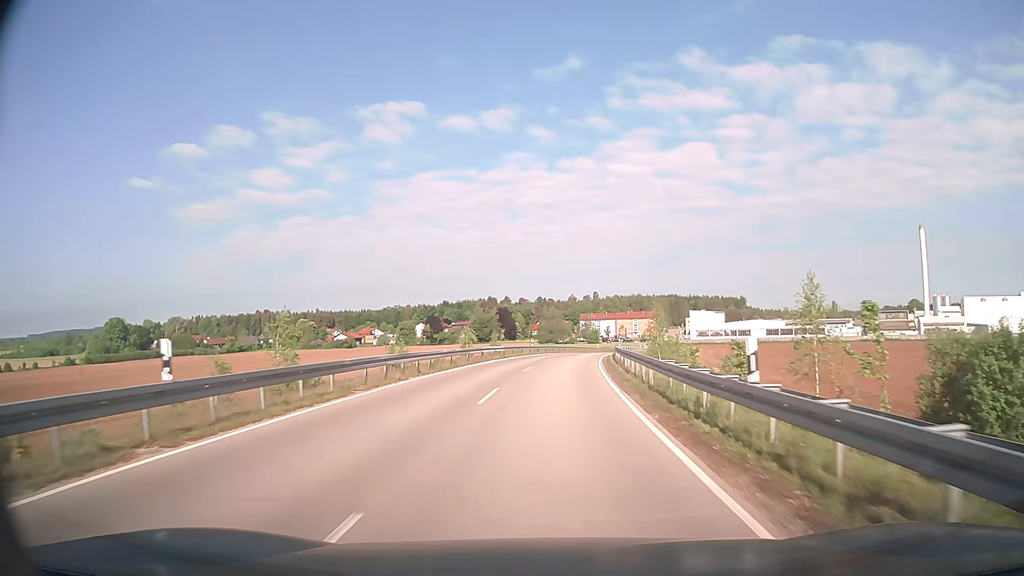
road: unclassified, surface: asphalt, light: Day
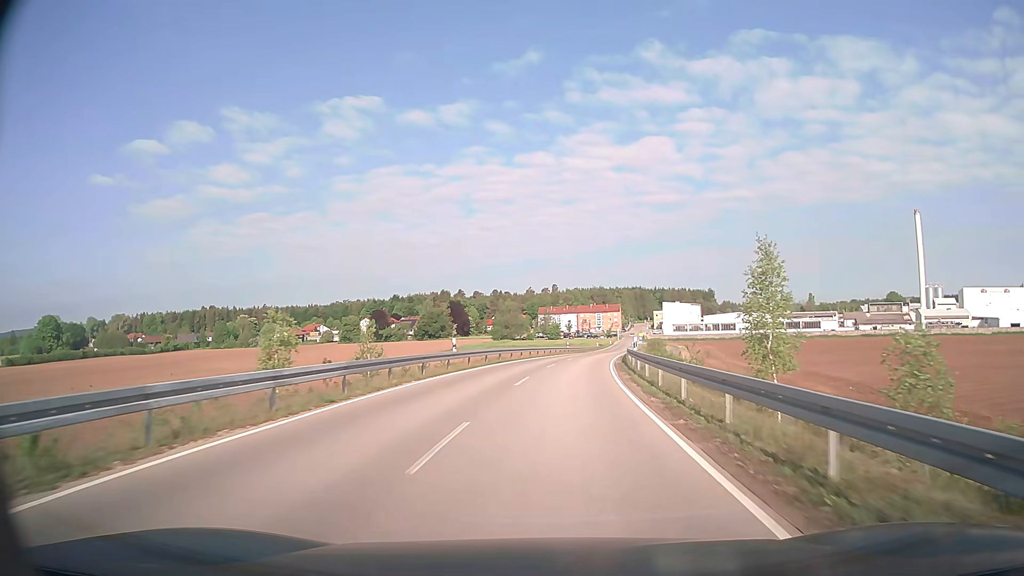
(+0.9, +30.3) m; +4°
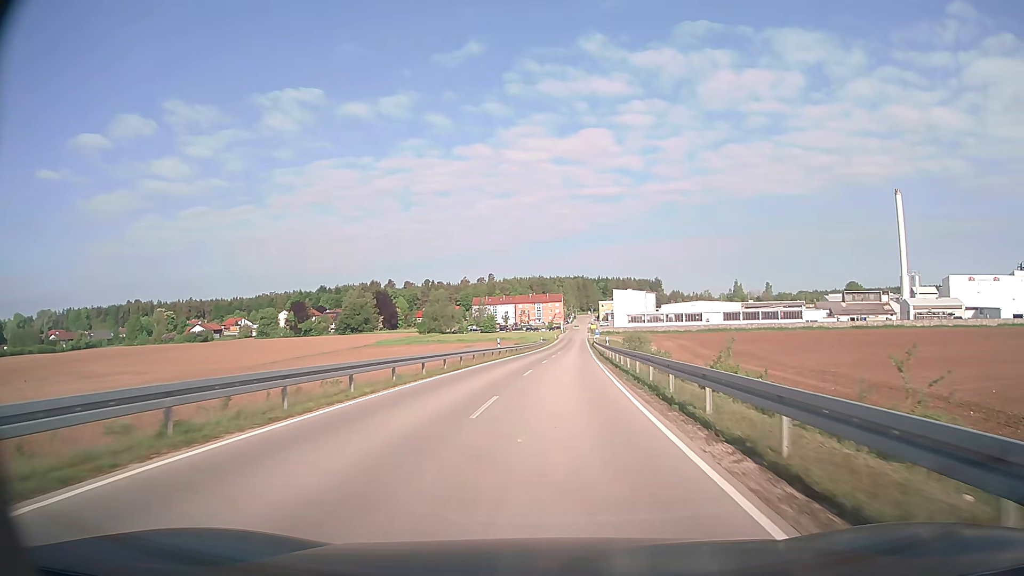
(+1.5, +31.3) m; +5°
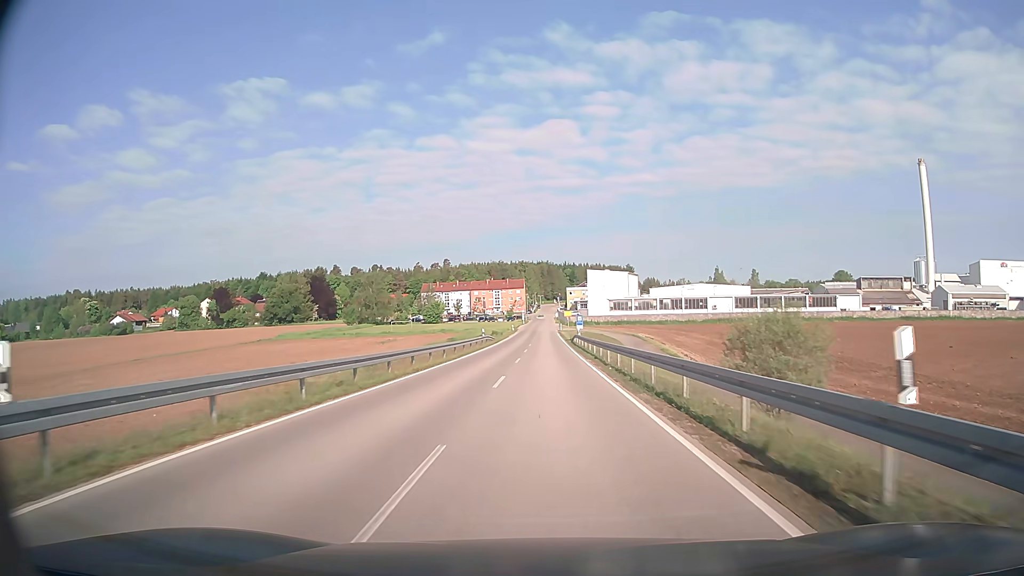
(+1.5, +42.4) m; +3°
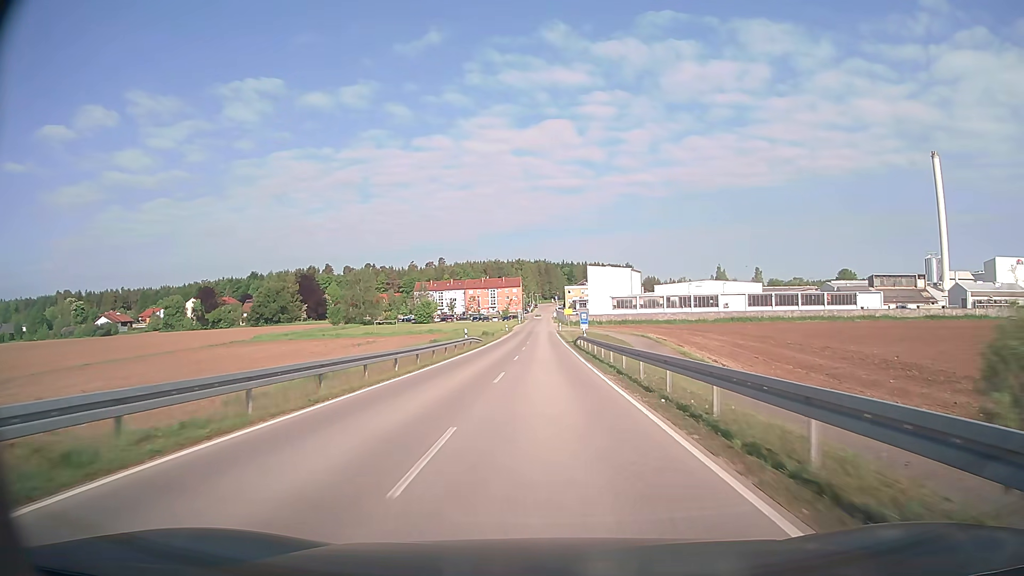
(0.0, +10.4) m; 0°
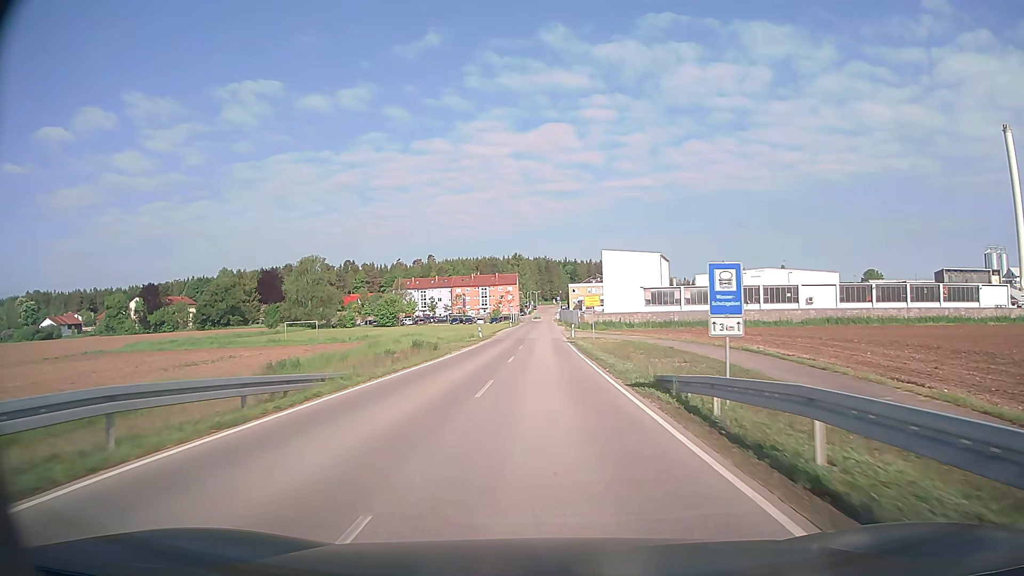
(-0.1, +40.0) m; 0°
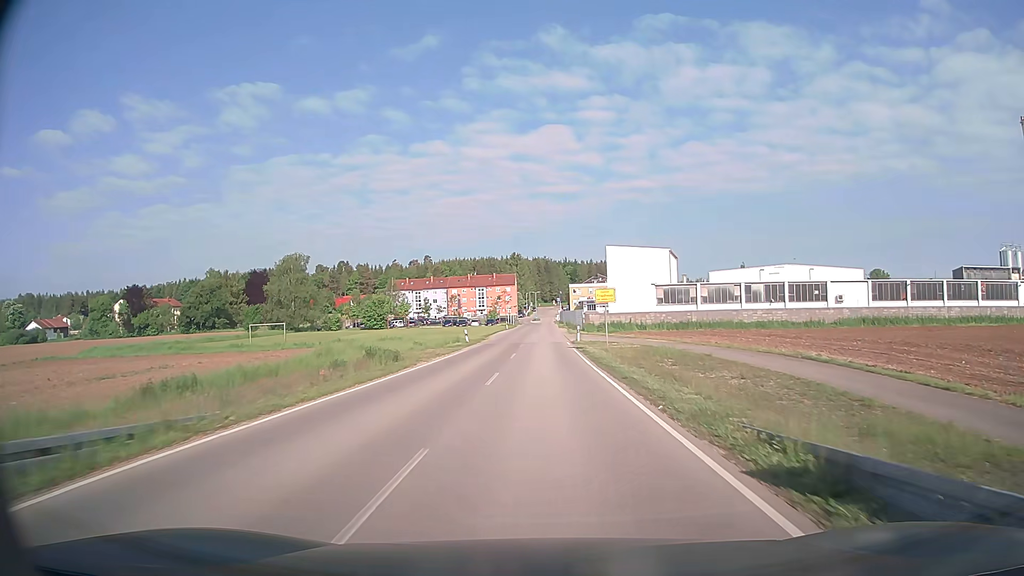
(0.0, +9.2) m; 0°
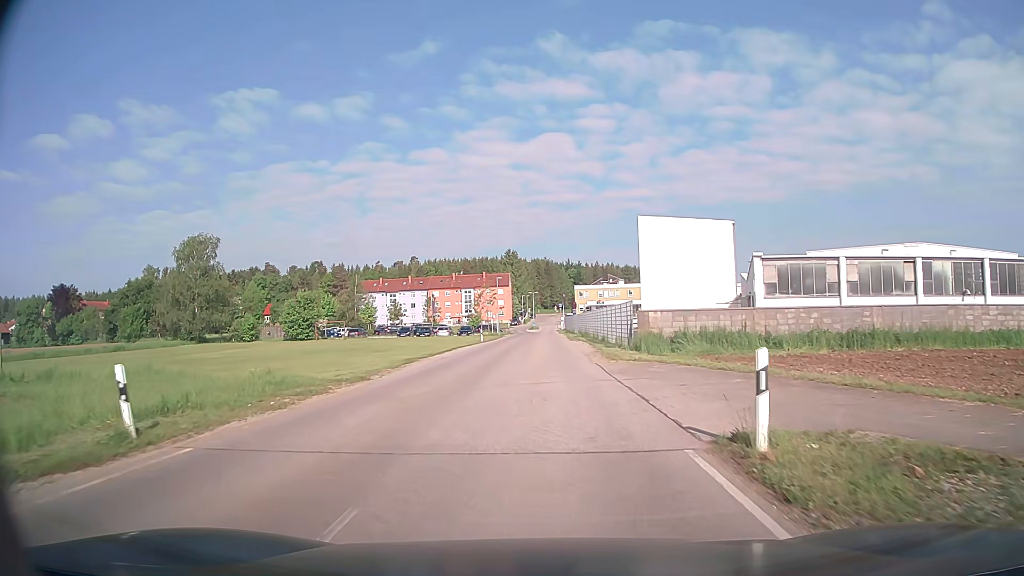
(0.0, +37.4) m; 0°
(0, +10) (0, +20) (0, +30) (0, +40) (0, +50) (0, +60) (0, +70) (0, +80) (0, +90) (0, +100) m
